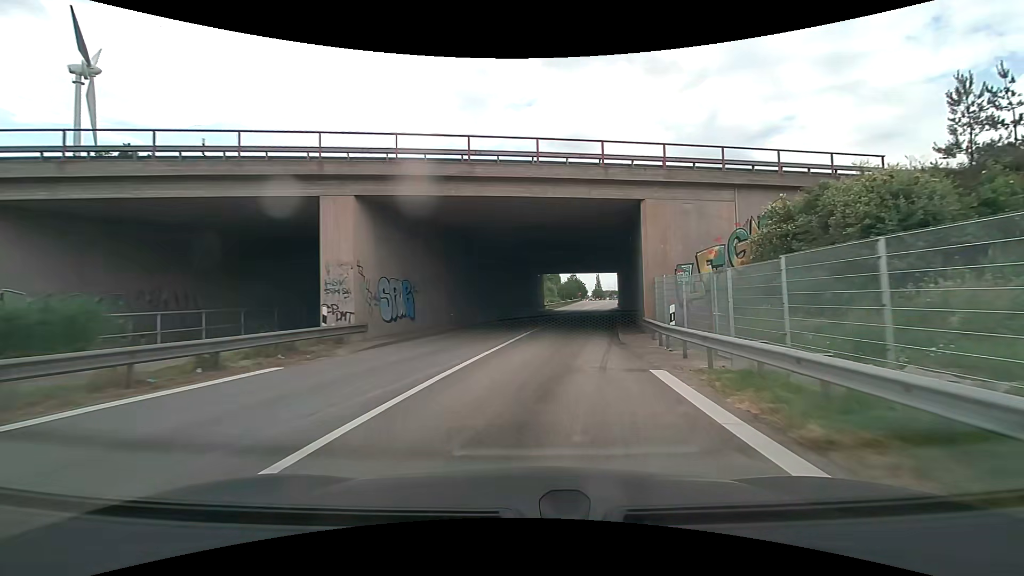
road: motorway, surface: asphalt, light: Day
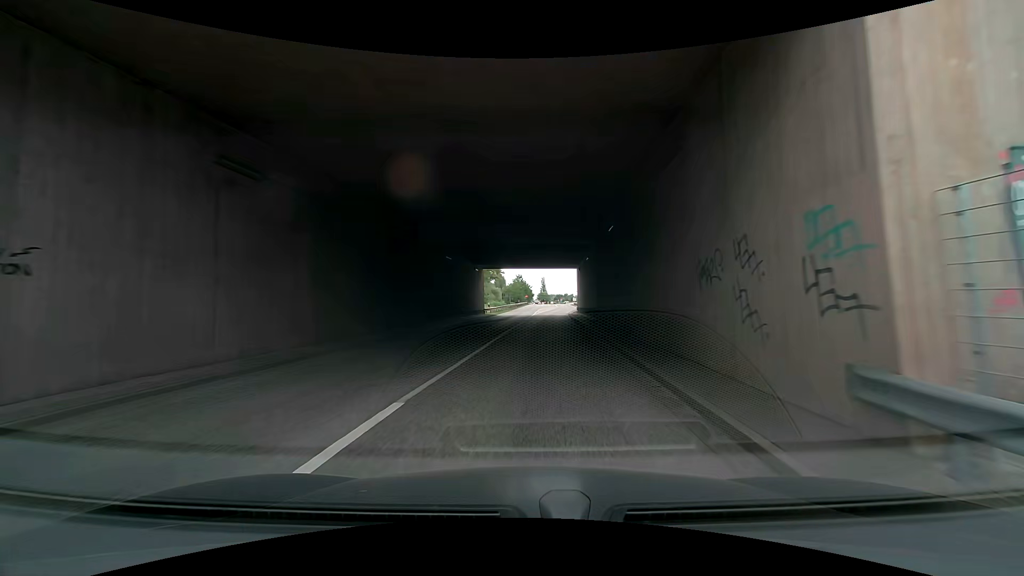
(+0.9, +15.2) m; +7°
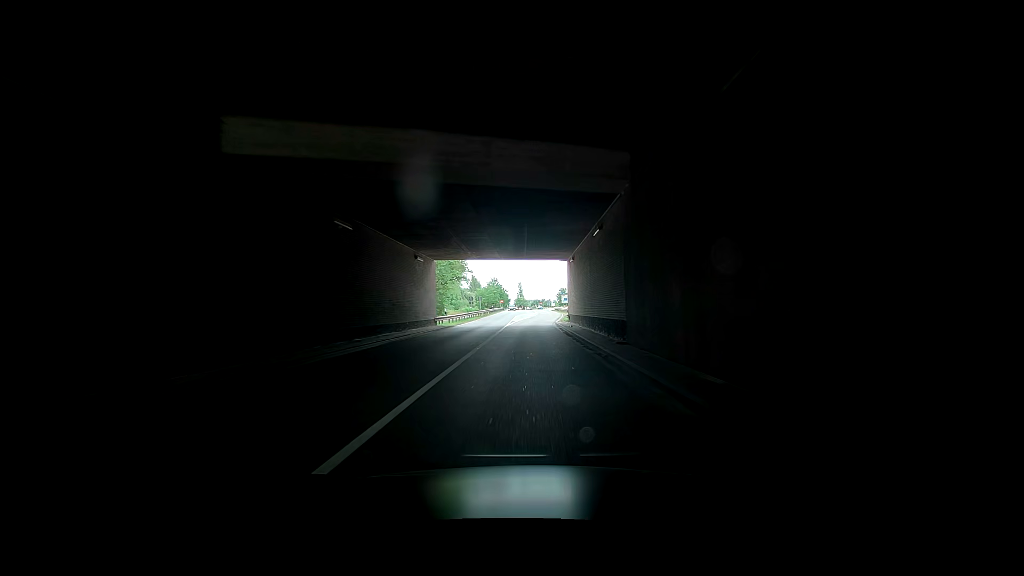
(+0.6, +15.4) m; +3°
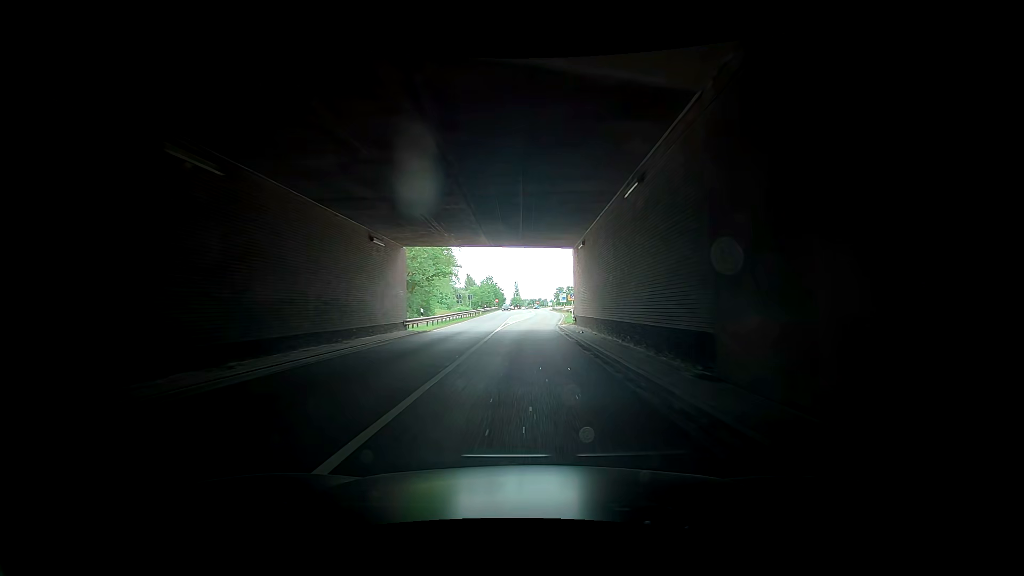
(-0.1, +7.7) m; 0°
